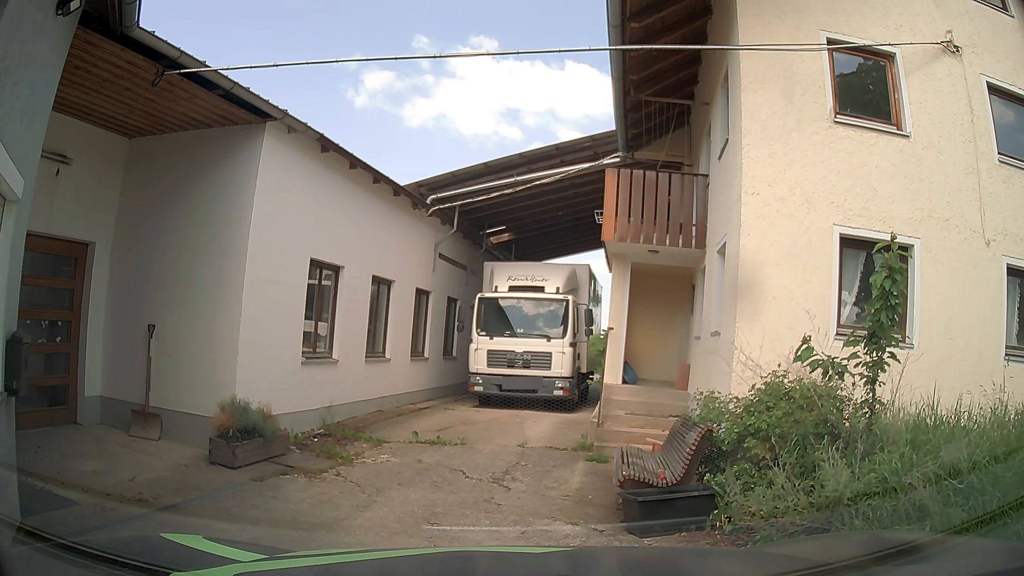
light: Day
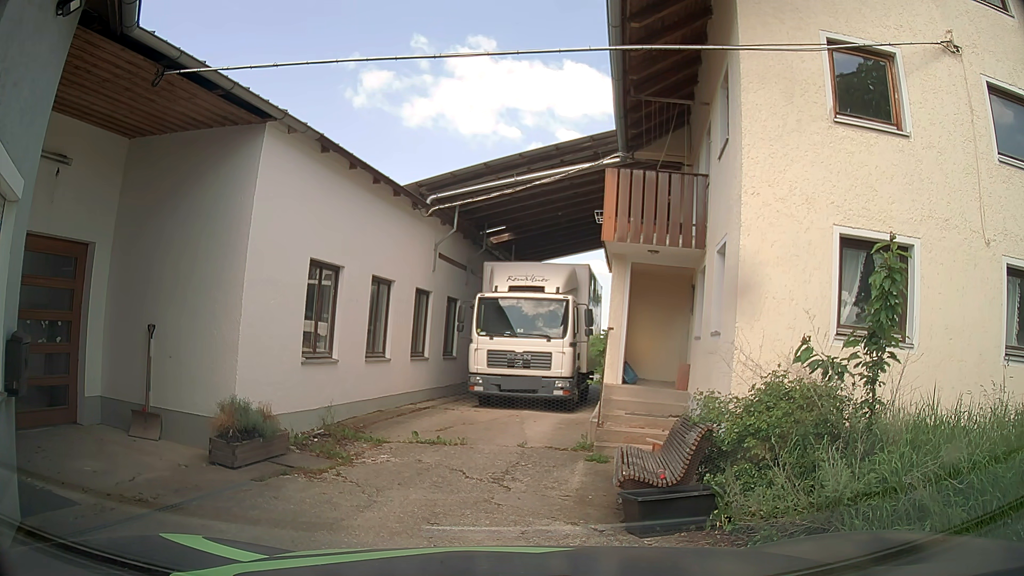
(0.0, 0.0) m; 0°
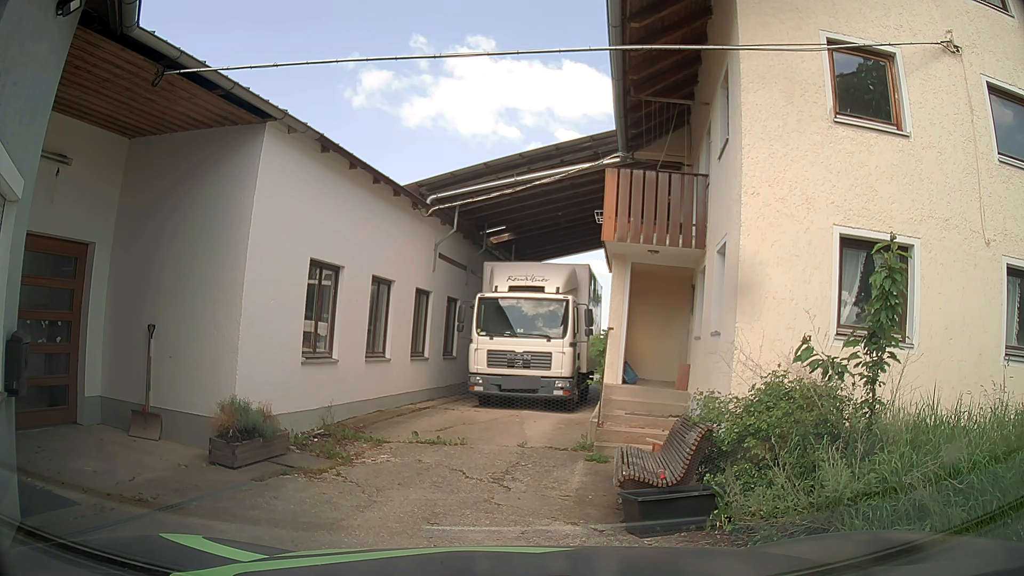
(0.0, 0.0) m; 0°
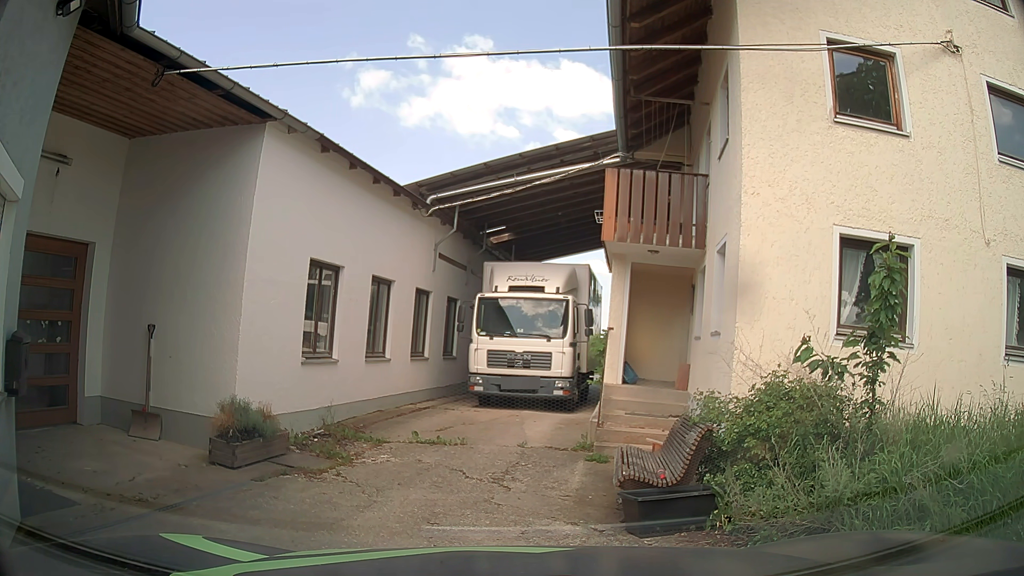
(0.0, 0.0) m; 0°
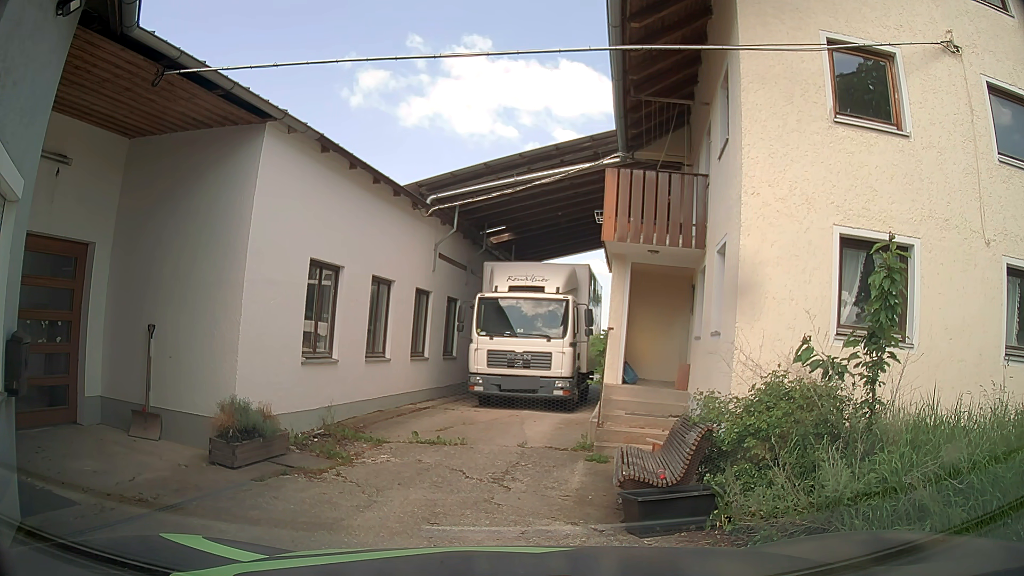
(0.0, 0.0) m; 0°
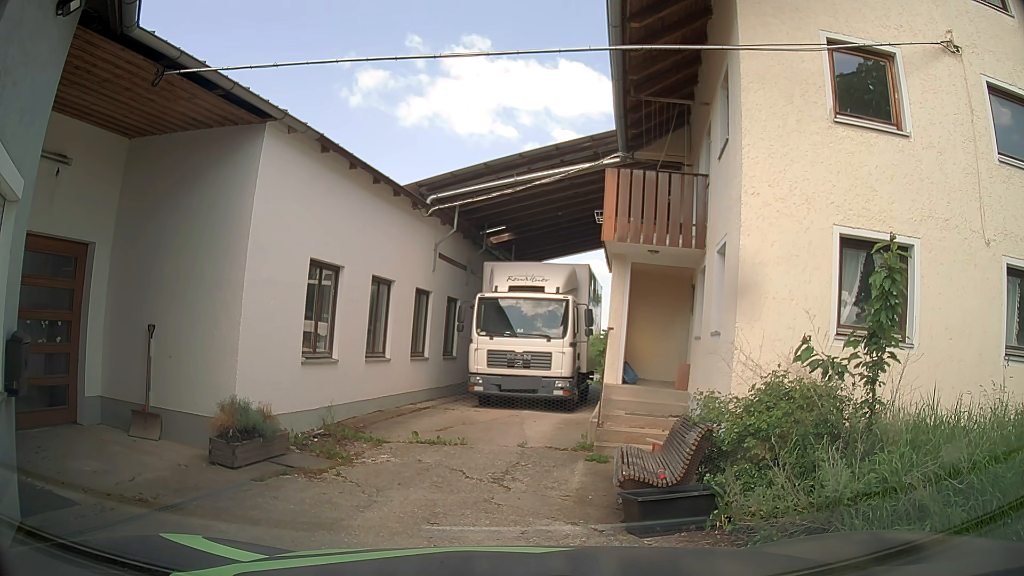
(0.0, 0.0) m; 0°
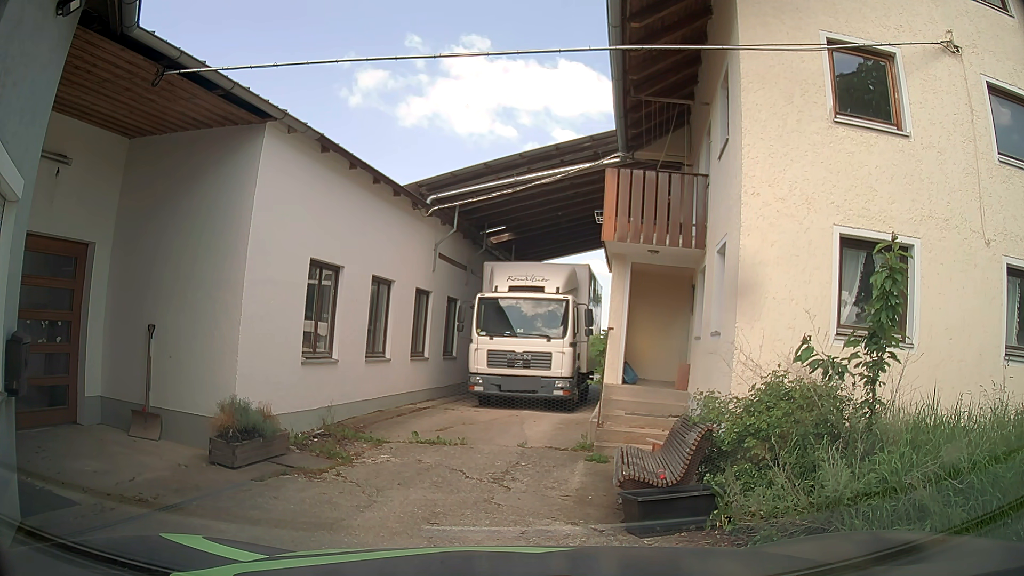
(0.0, 0.0) m; 0°
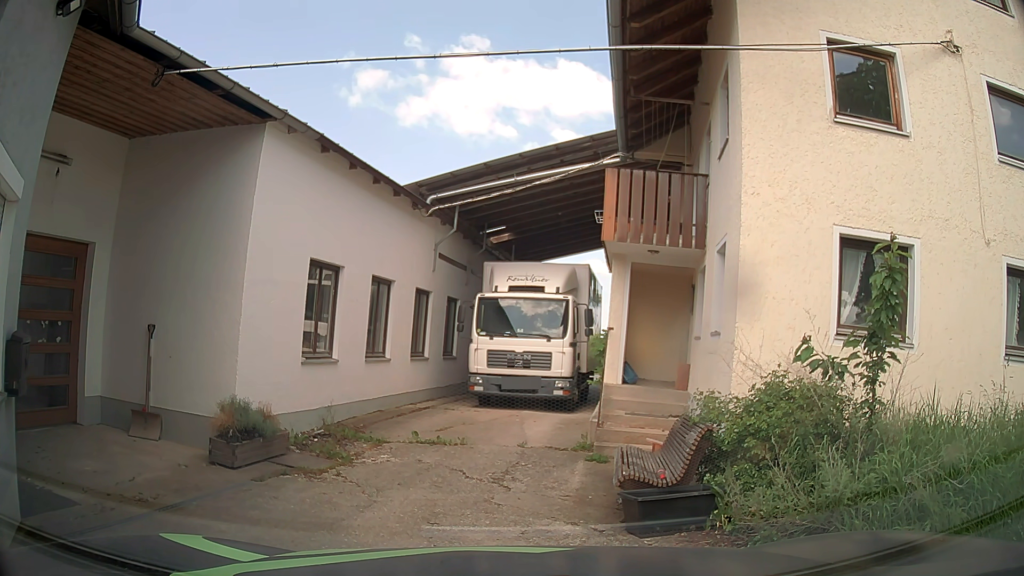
(0.0, 0.0) m; 0°
